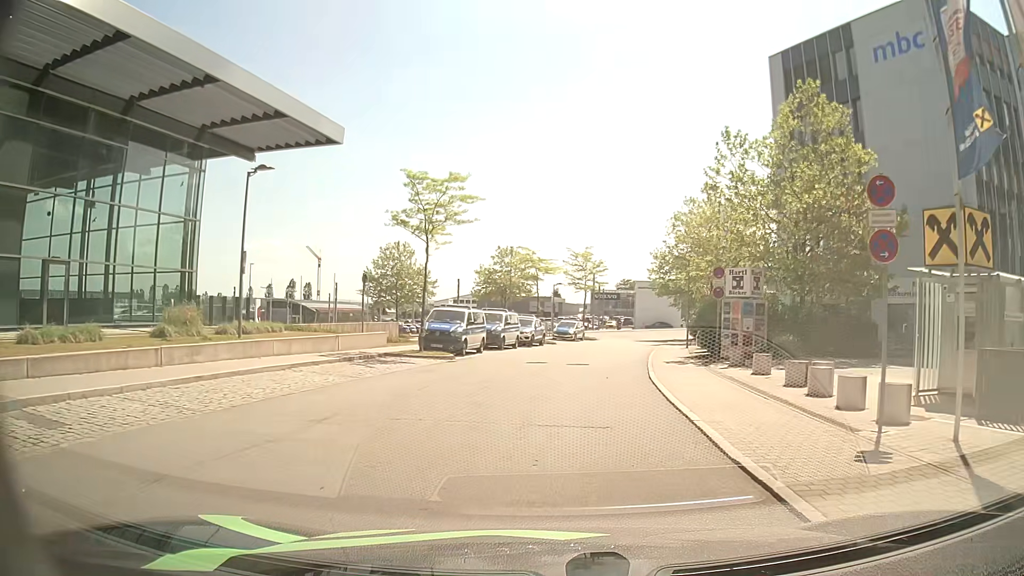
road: residential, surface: asphalt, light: Day
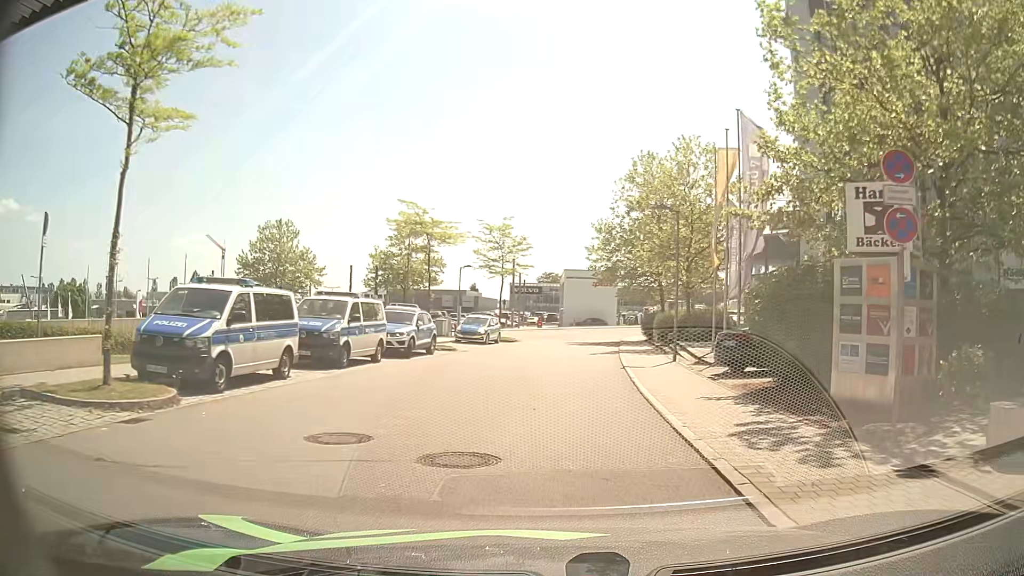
(+1.1, +15.9) m; +8°
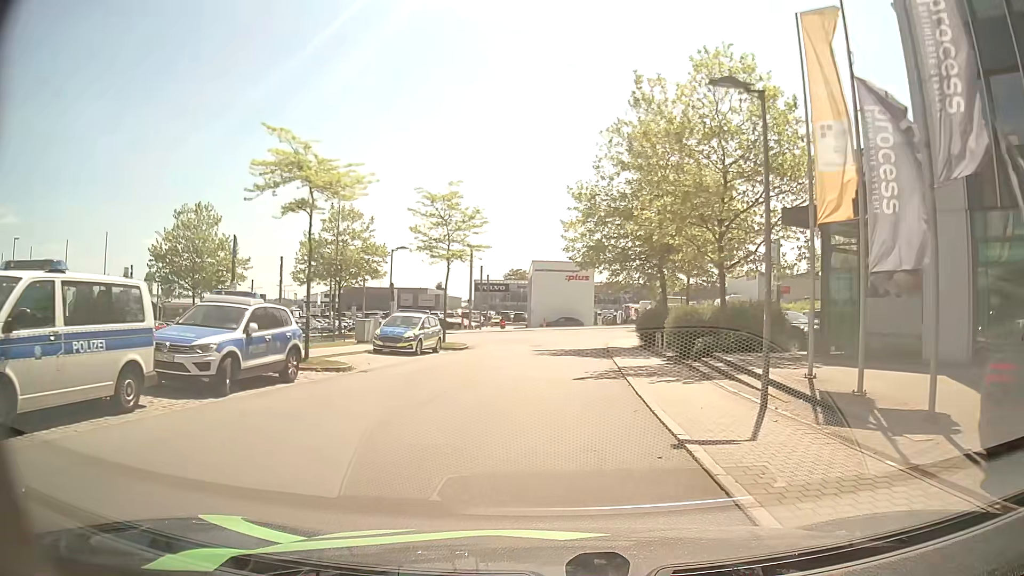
(+0.3, +12.1) m; +2°
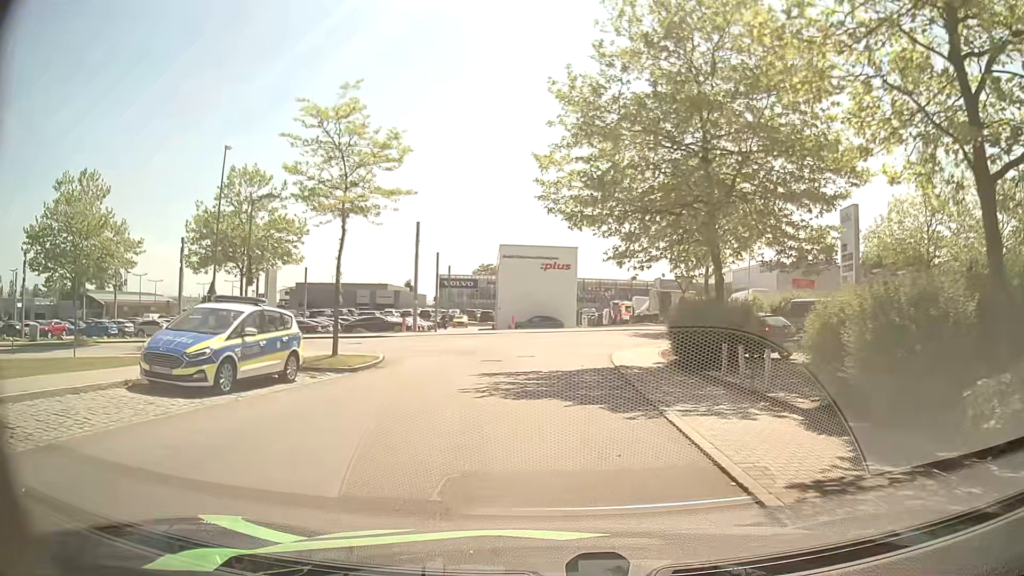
(+0.3, +14.9) m; +2°
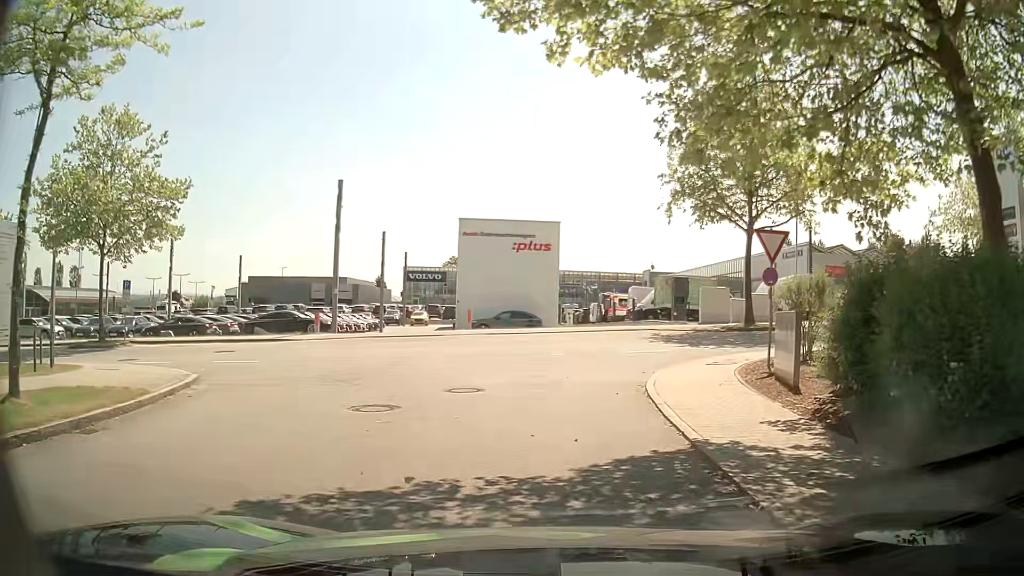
(+0.2, +13.1) m; +2°
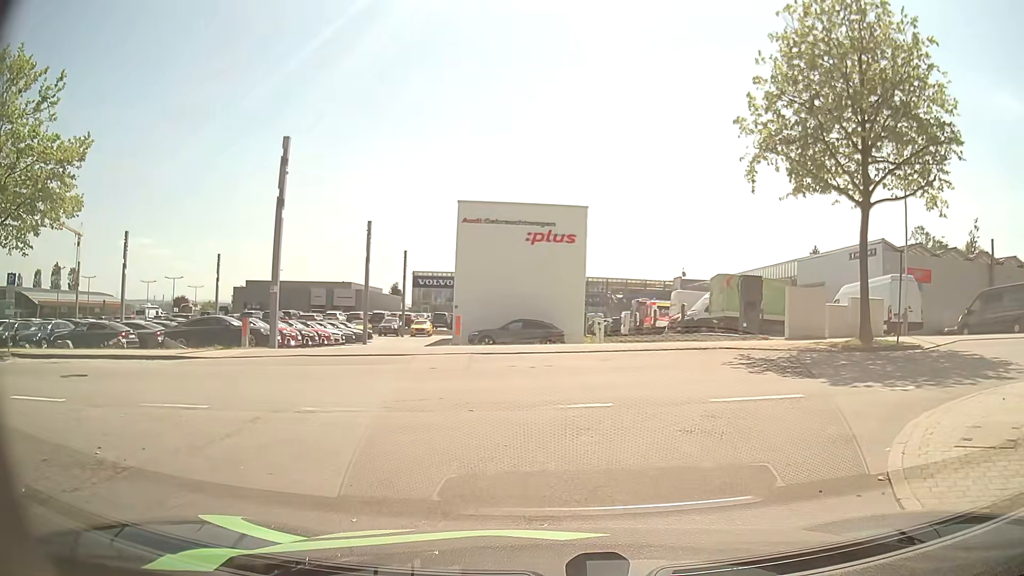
(-0.1, +9.5) m; -2°
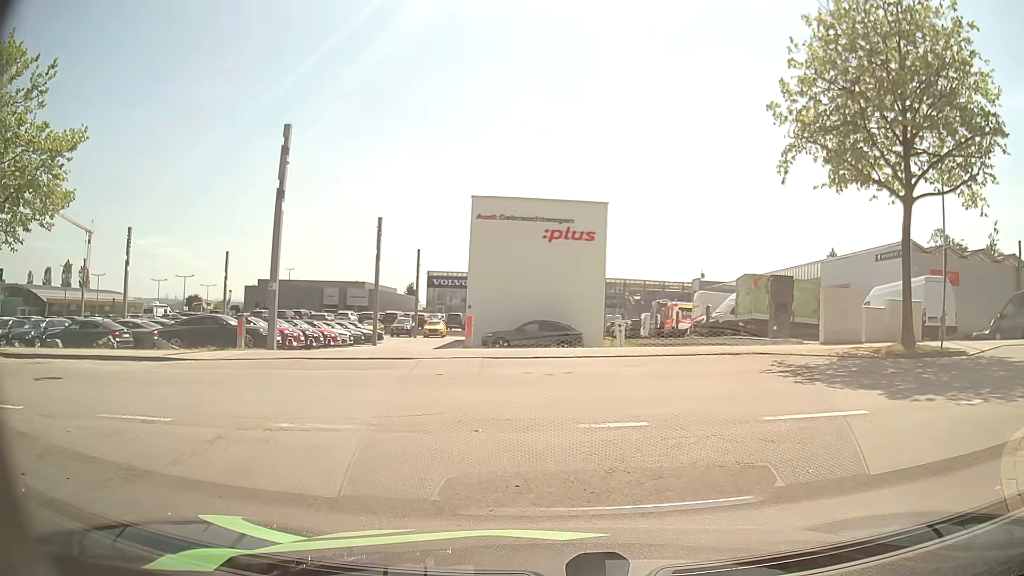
(0.0, +1.6) m; -2°
